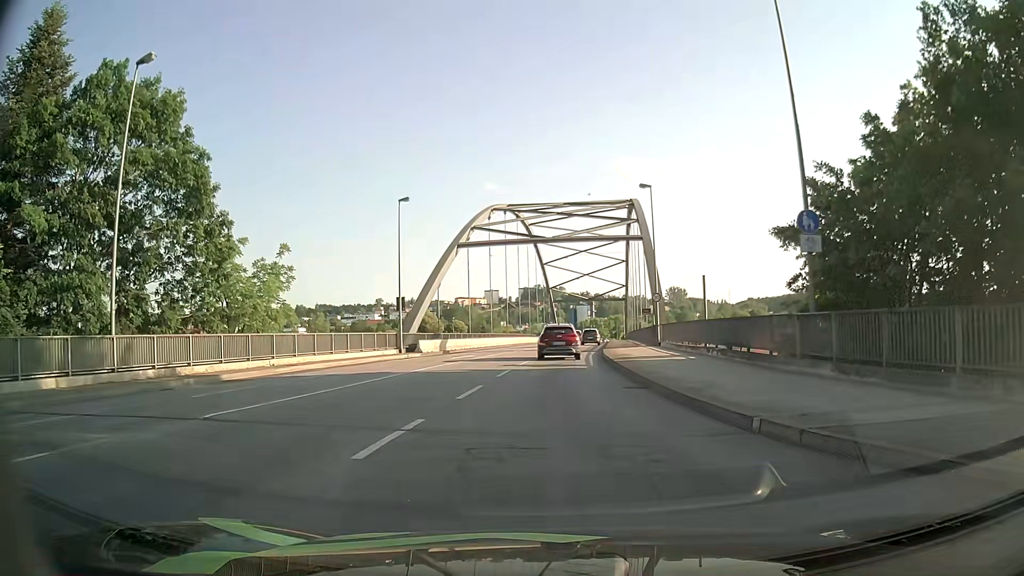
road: primary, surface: asphalt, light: Day
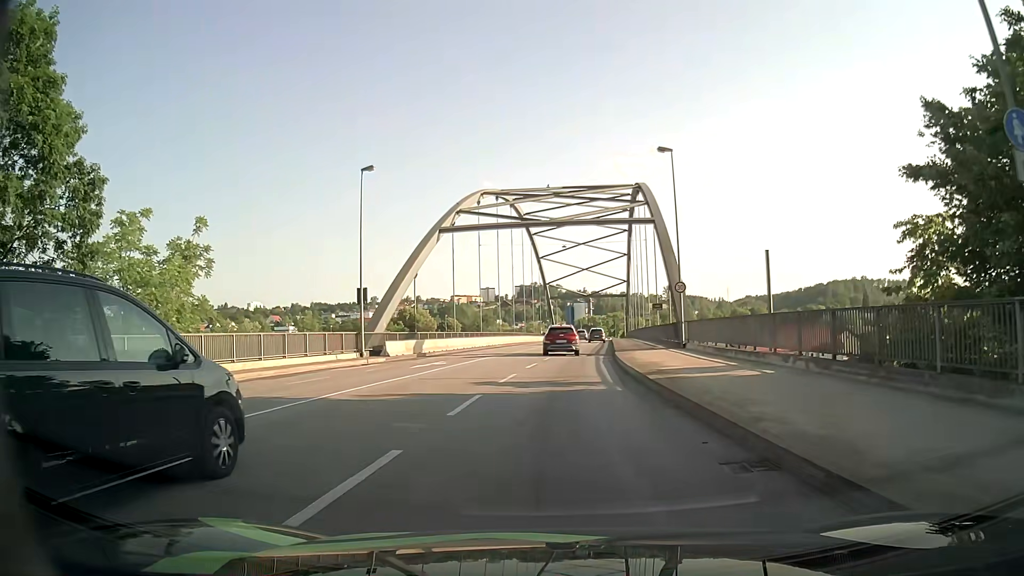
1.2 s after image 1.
(-0.1, +8.8) m; -1°
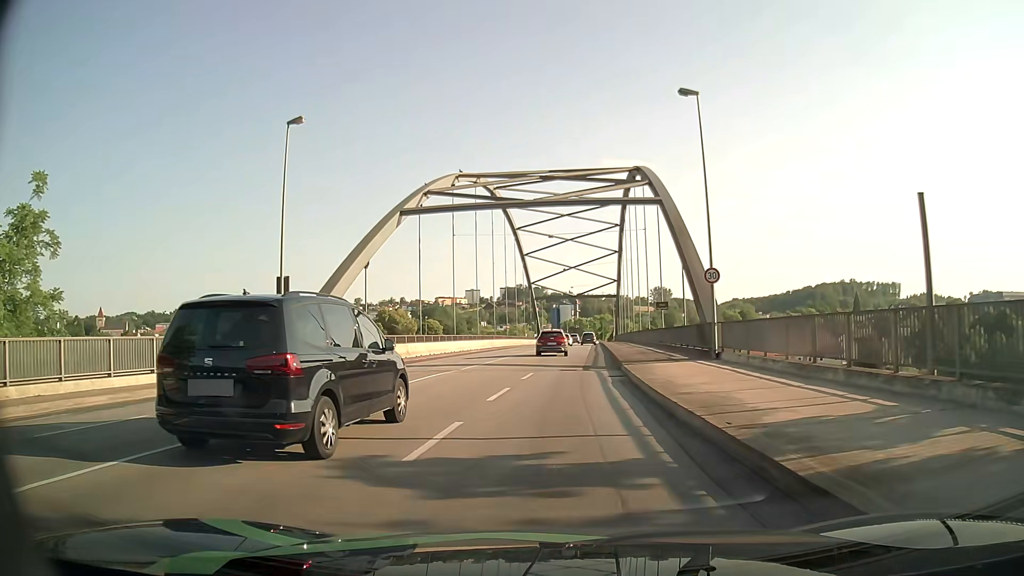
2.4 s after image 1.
(+0.1, +9.4) m; +2°
